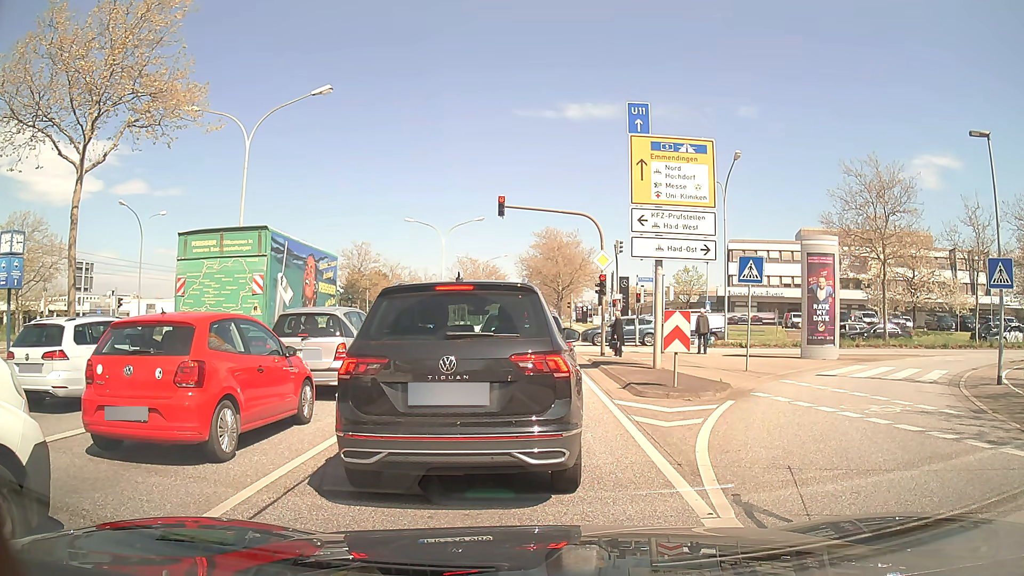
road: primary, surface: asphalt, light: Day
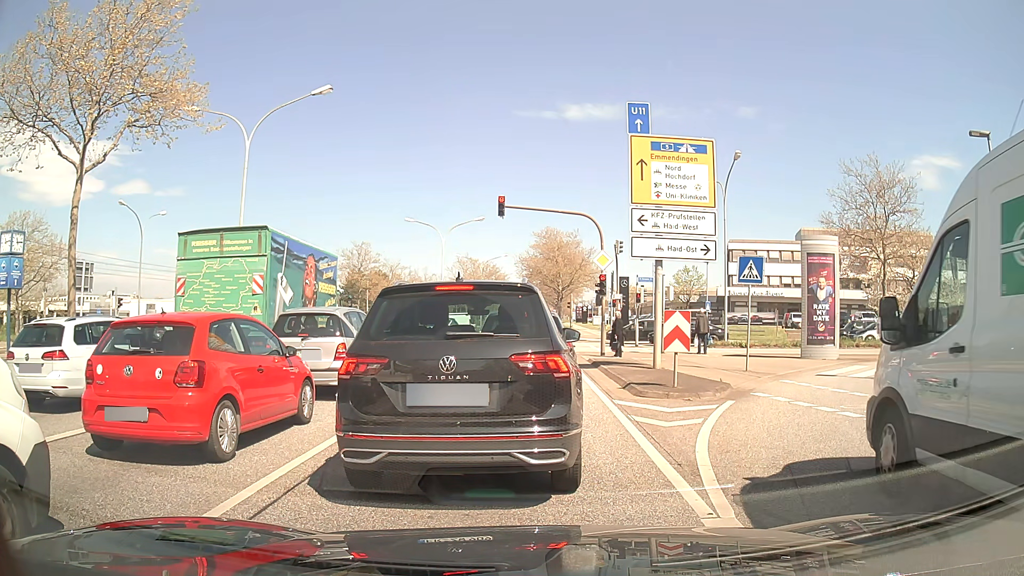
(0.0, 0.0) m; 0°
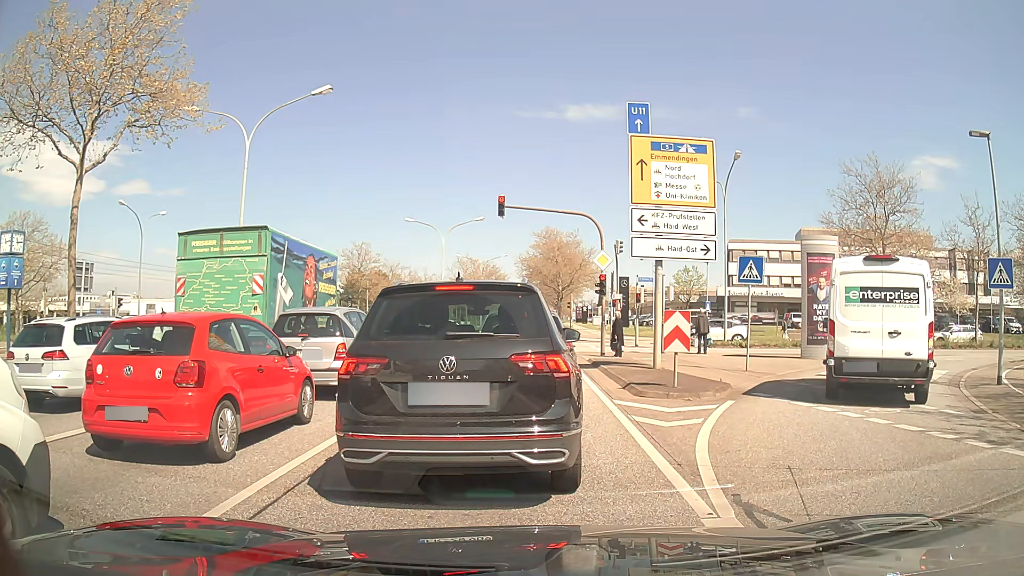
(0.0, 0.0) m; 0°
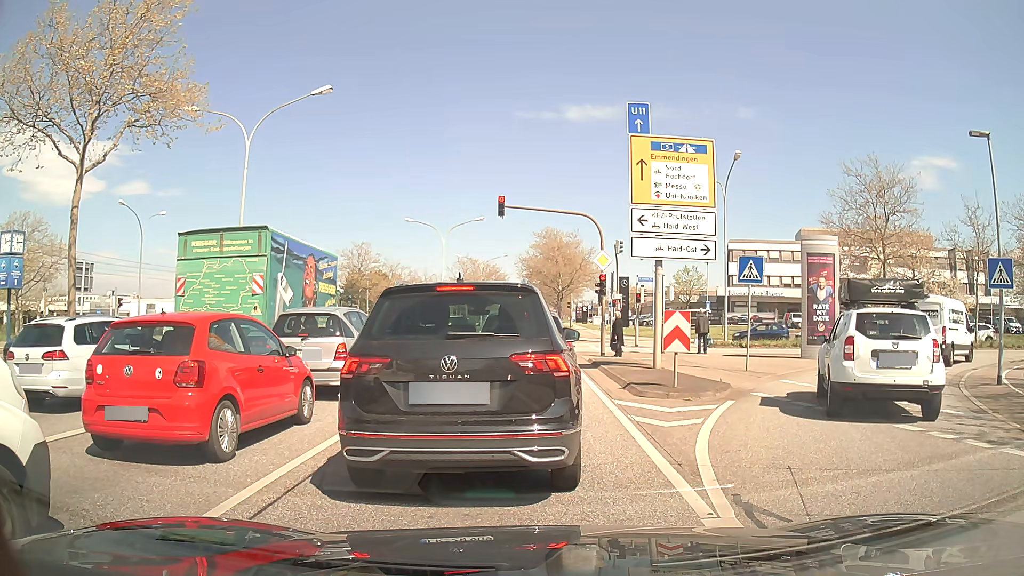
(0.0, 0.0) m; 0°
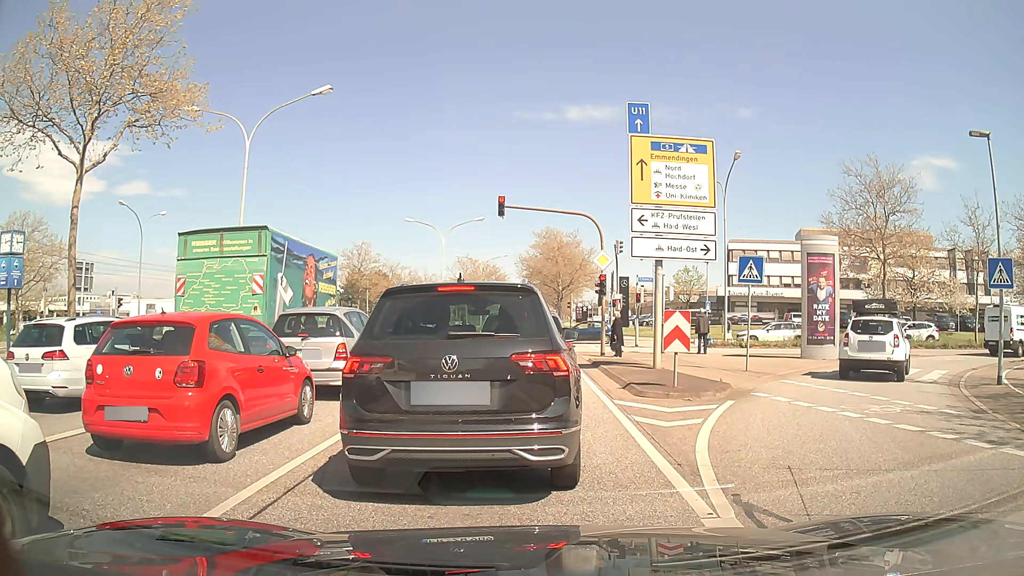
(0.0, 0.0) m; 0°
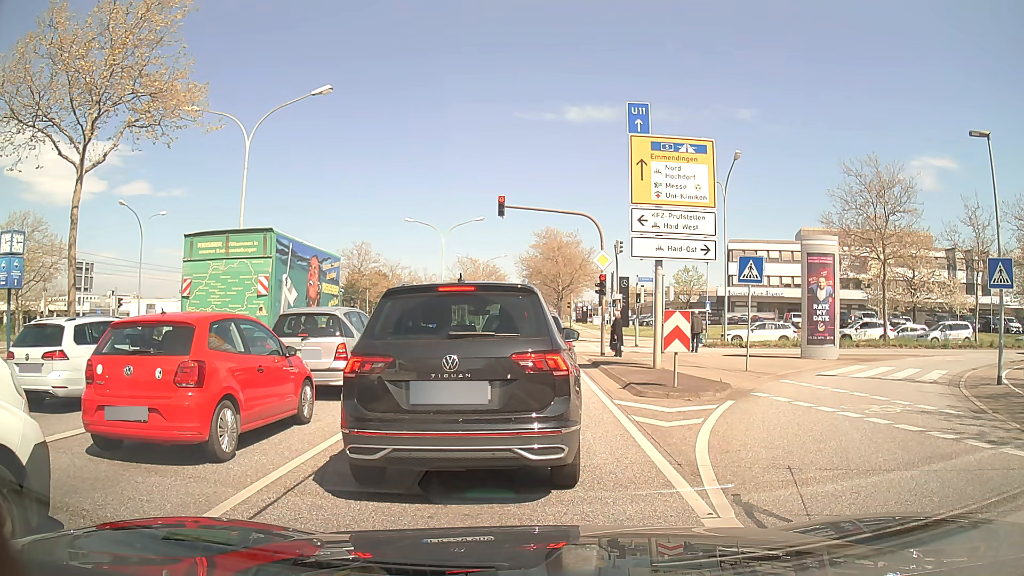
(0.0, 0.0) m; 0°
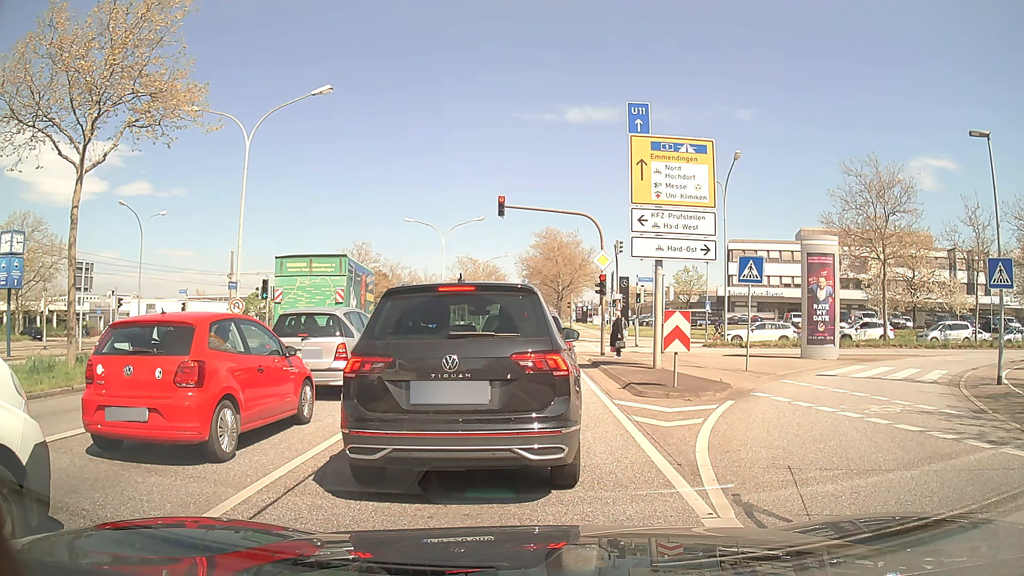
(0.0, 0.0) m; 0°
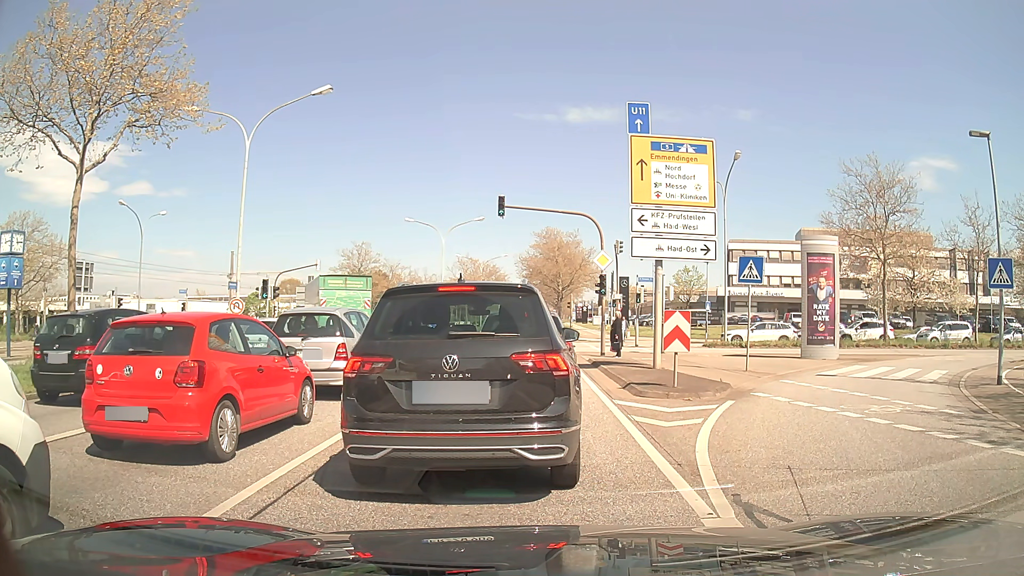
(0.0, 0.0) m; 0°
(0, +10) (0, +20) (0, +30) (0, +40) (0, +50) (0, +60) (0, +70) (0, +80) (0, +90) (+1, +100) m
